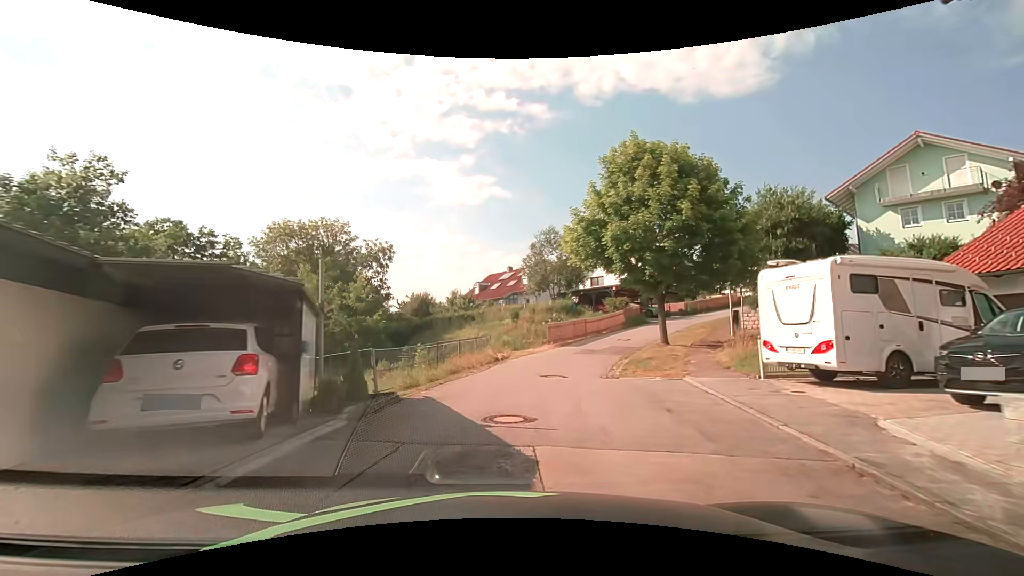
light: Day
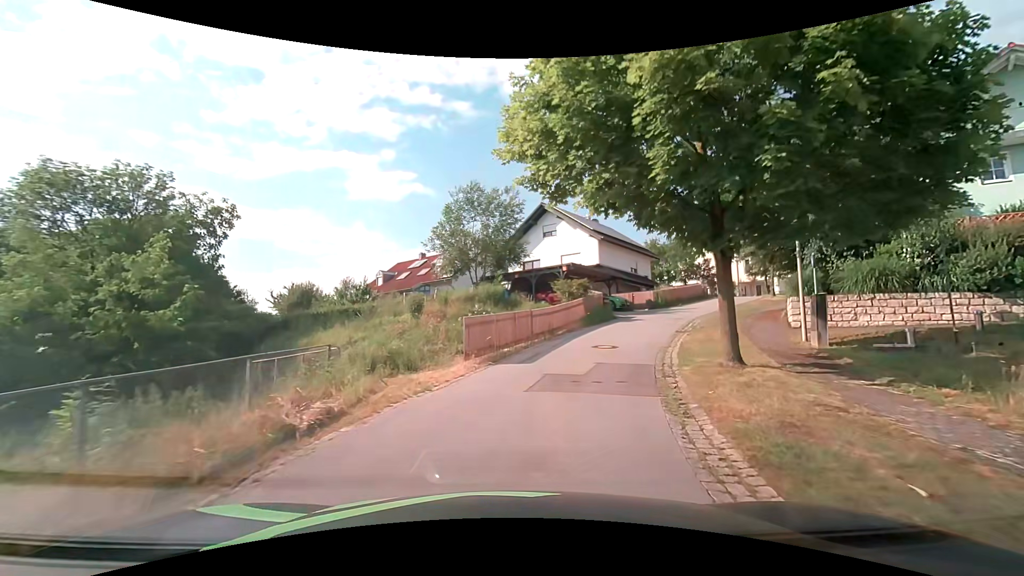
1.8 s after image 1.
(+0.9, +13.3) m; +10°
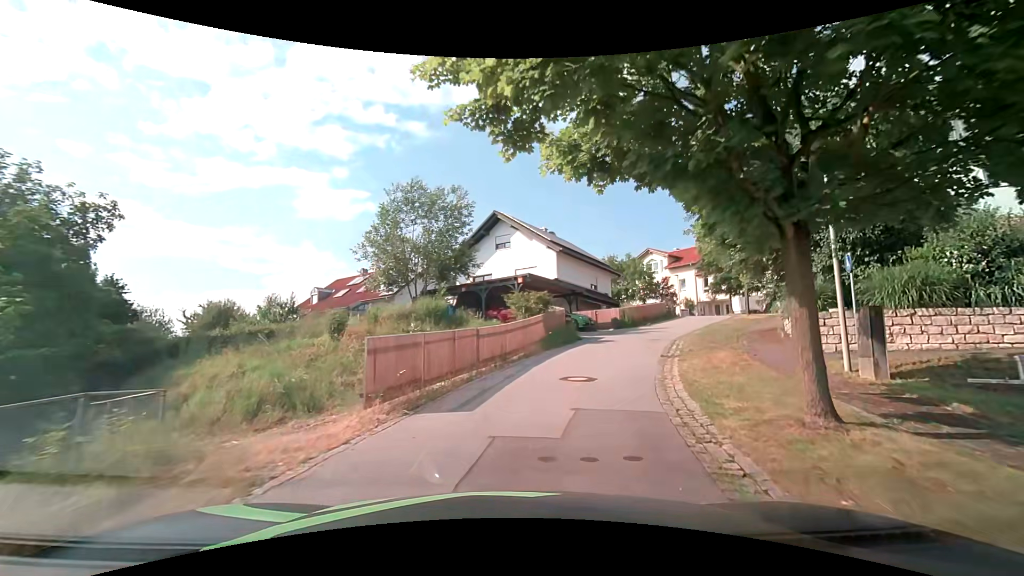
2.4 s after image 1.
(+0.2, +4.5) m; +4°
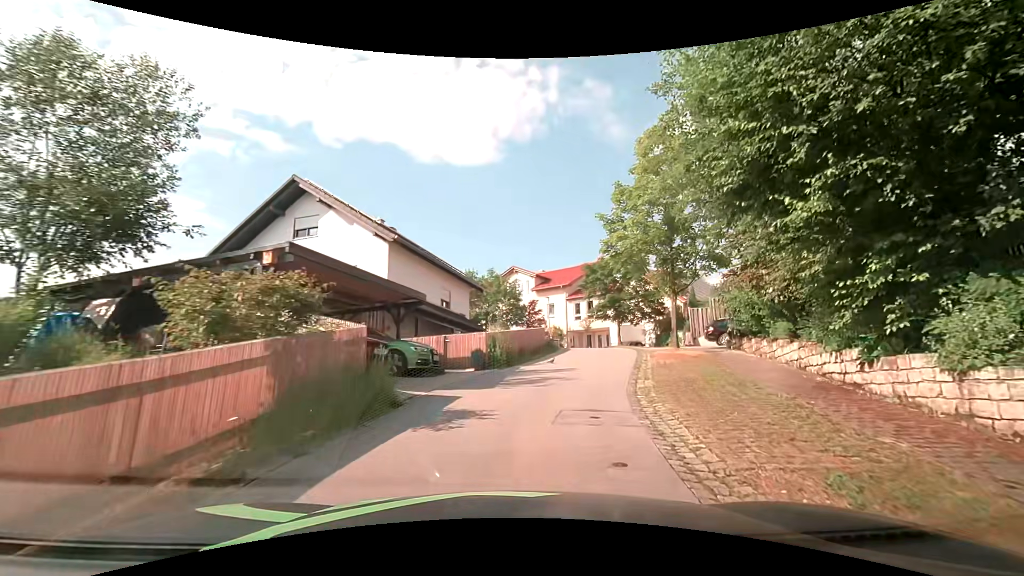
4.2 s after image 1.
(+2.1, +12.6) m; +17°
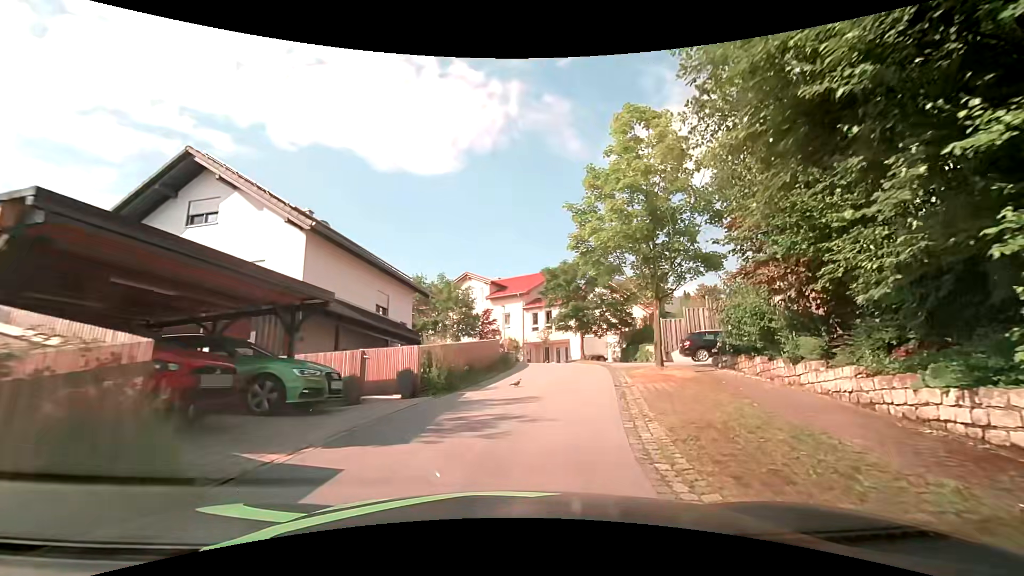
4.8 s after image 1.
(+0.2, +4.0) m; +6°
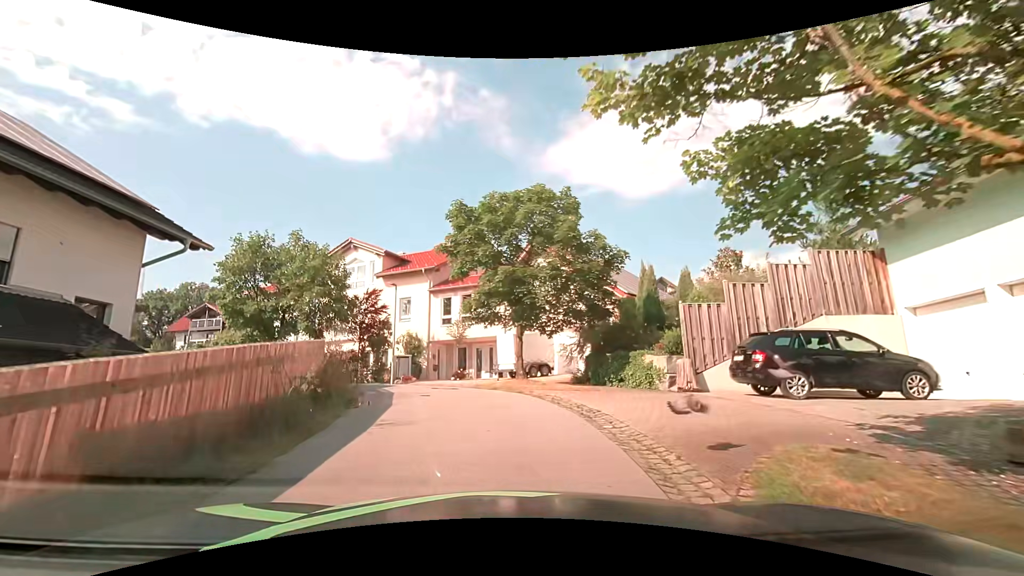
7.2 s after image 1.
(+1.4, +14.3) m; +8°
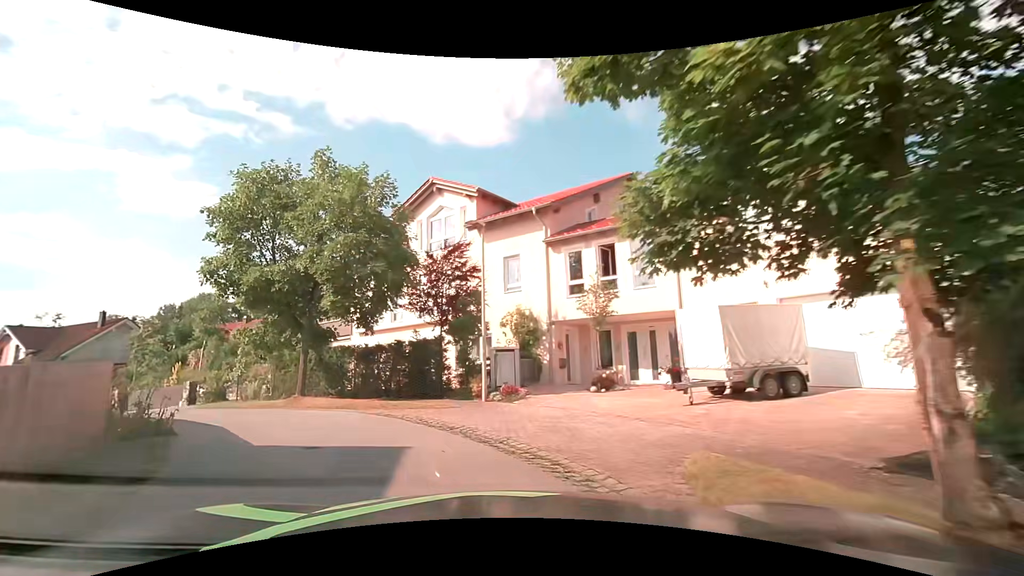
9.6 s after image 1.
(-0.8, +12.1) m; -15°
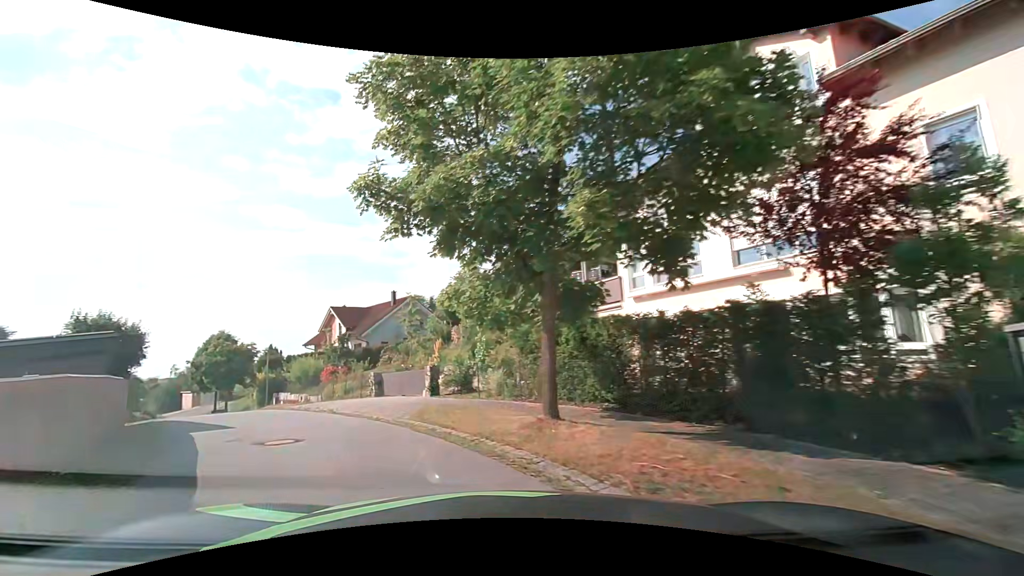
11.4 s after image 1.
(-2.3, +9.1) m; -30°
